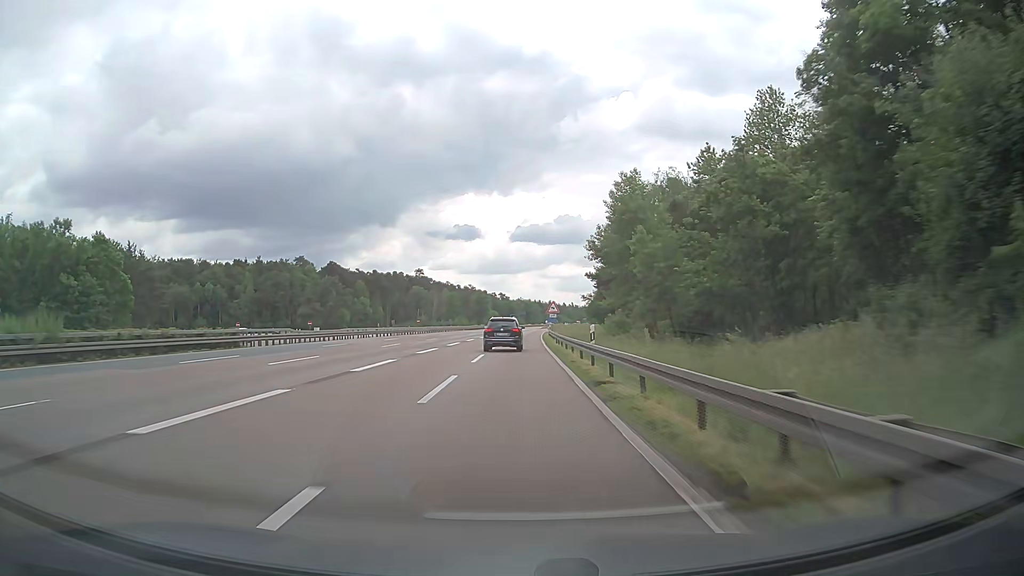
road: motorway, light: Day
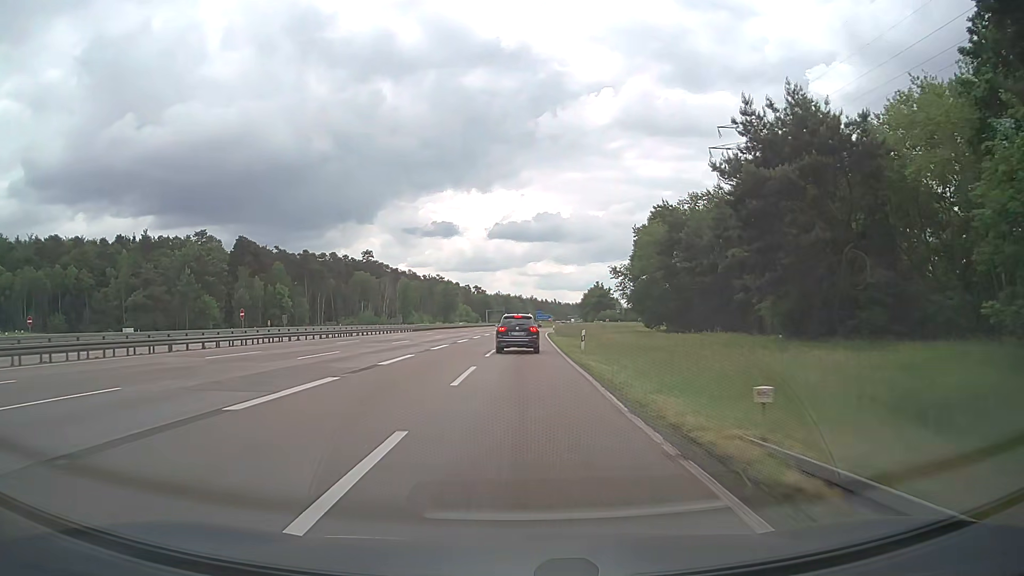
(+1.0, +68.9) m; +2°
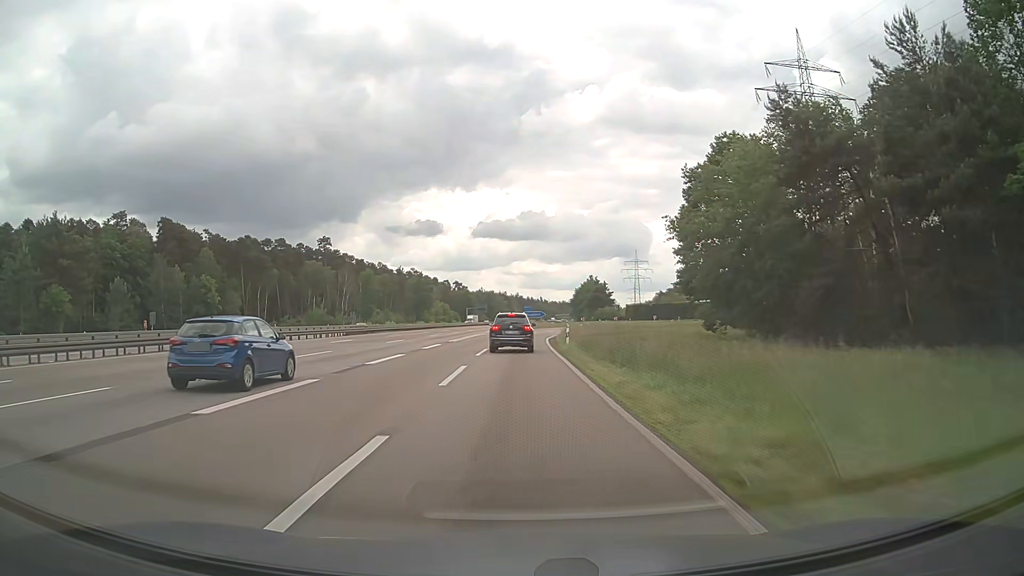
(+0.3, +35.6) m; +1°
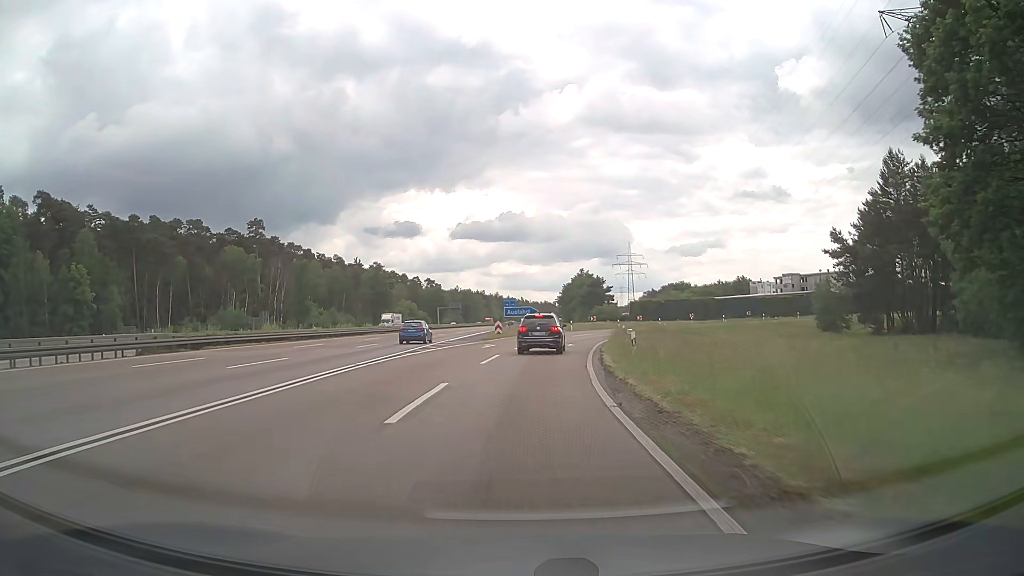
(+0.4, +40.5) m; +1°
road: motorway_link
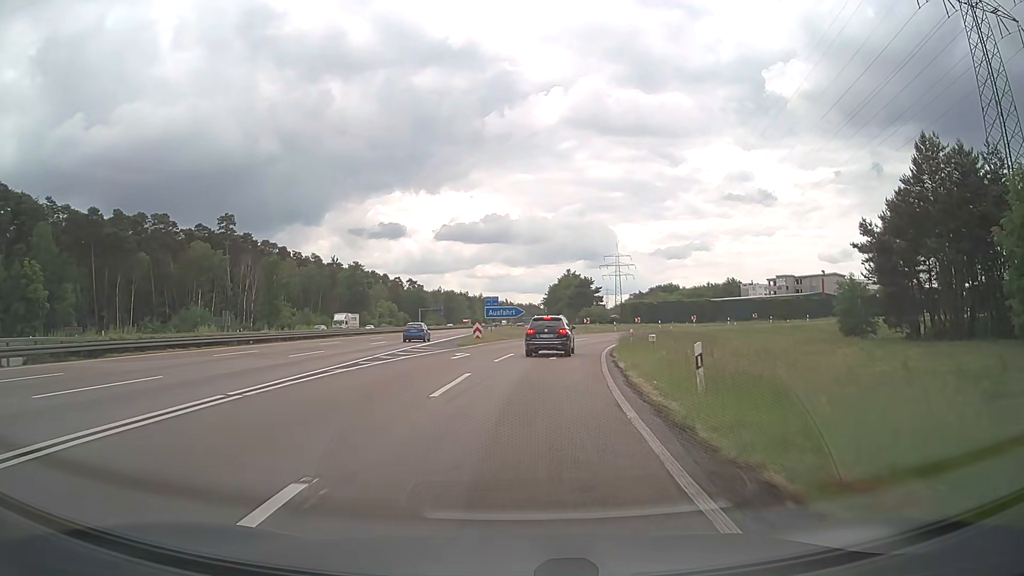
(+0.1, +9.1) m; +1°
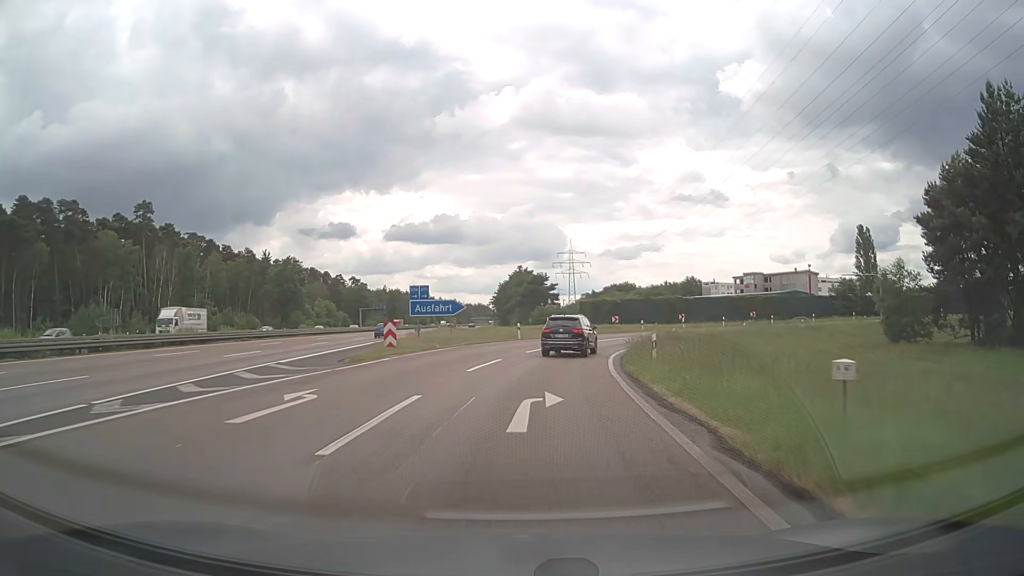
(+0.6, +17.3) m; +4°
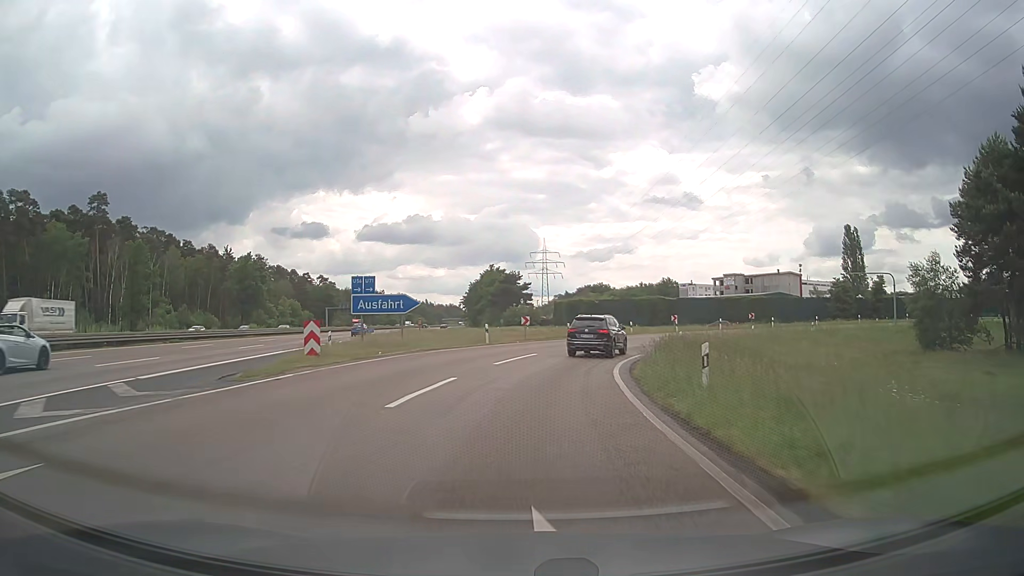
(+0.2, +8.3) m; +2°
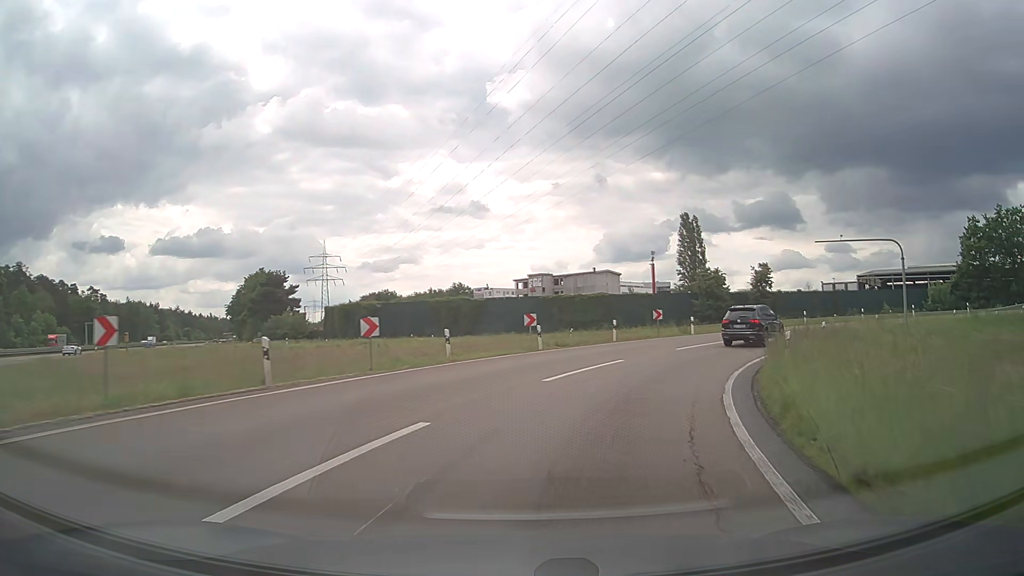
(+3.9, +30.7) m; +18°
(+1, +10) (+4, +19) (+9, +28) (+16, +35) (+24, +41) (+33, +45) (+43, +48) (+53, +48) (+62, +46) (+72, +42) m
